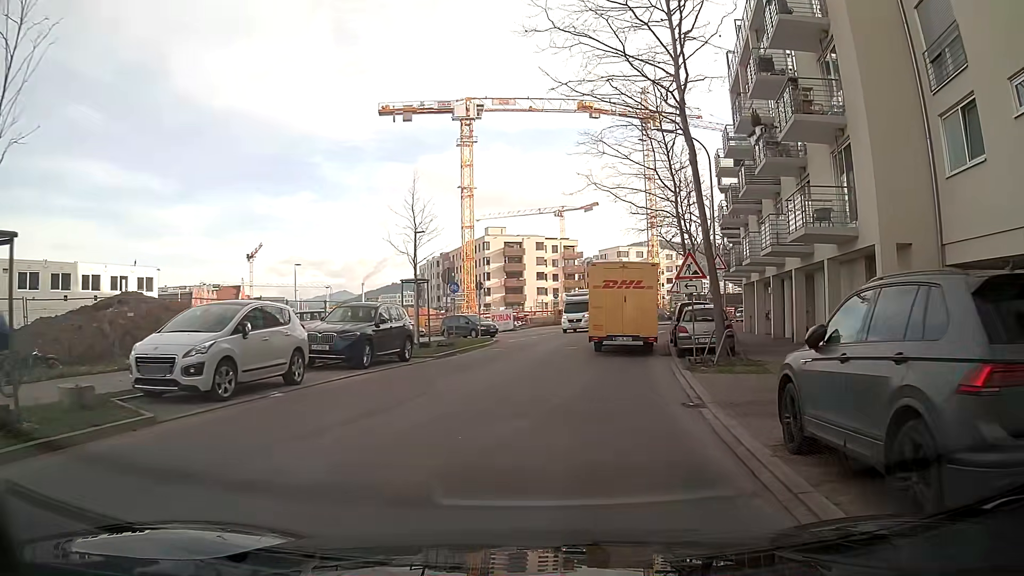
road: tertiary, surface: asphalt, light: Day
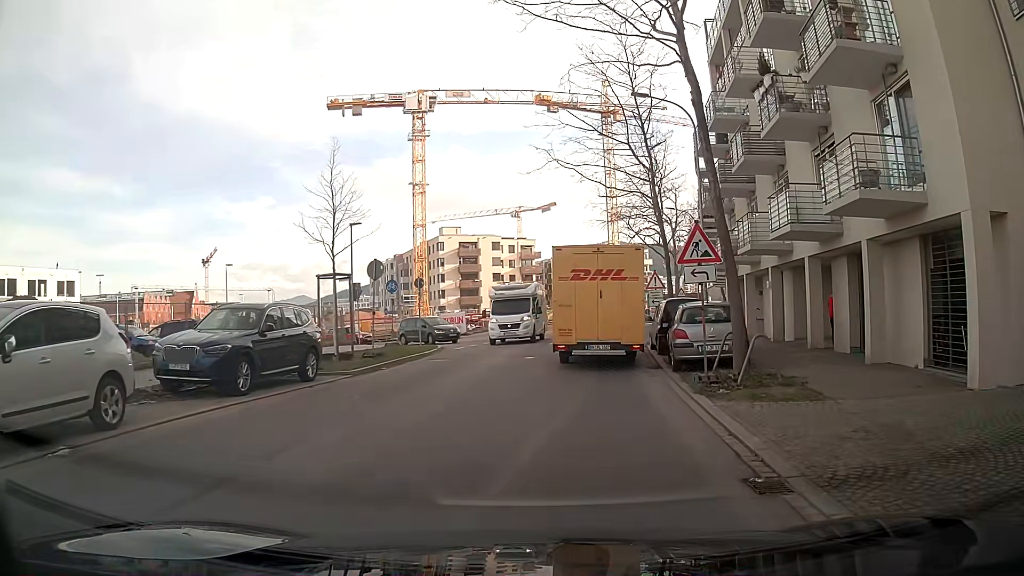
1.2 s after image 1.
(+0.2, +4.9) m; +3°
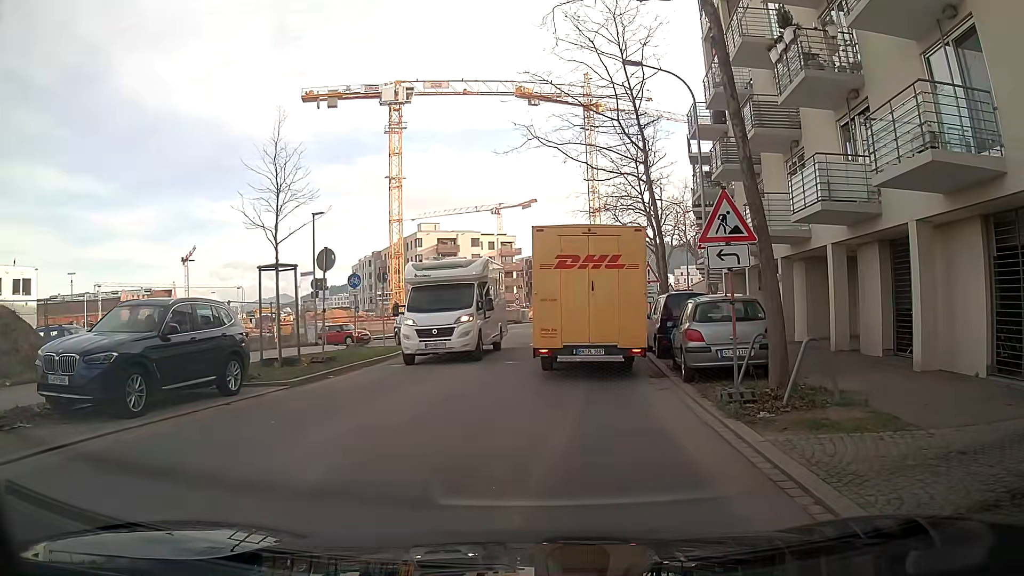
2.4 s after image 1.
(0.0, +2.8) m; -1°
(-1, +10) (-1, +20) (+2, +30) (+5, +39) (+9, +48) (+13, +57) (+17, +67) (+21, +75) (+27, +84) (+33, +92) m
